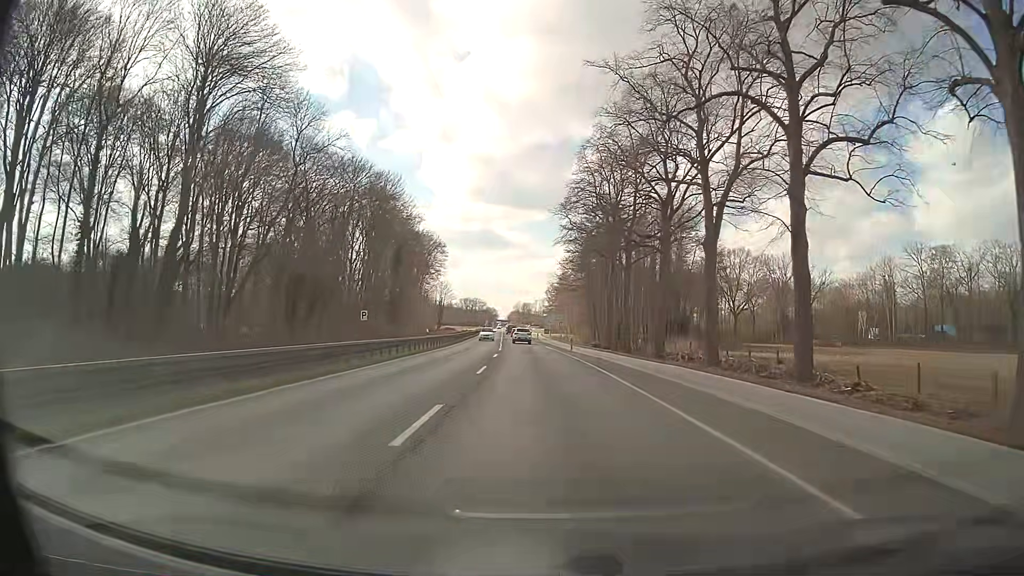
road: primary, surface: asphalt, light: Day
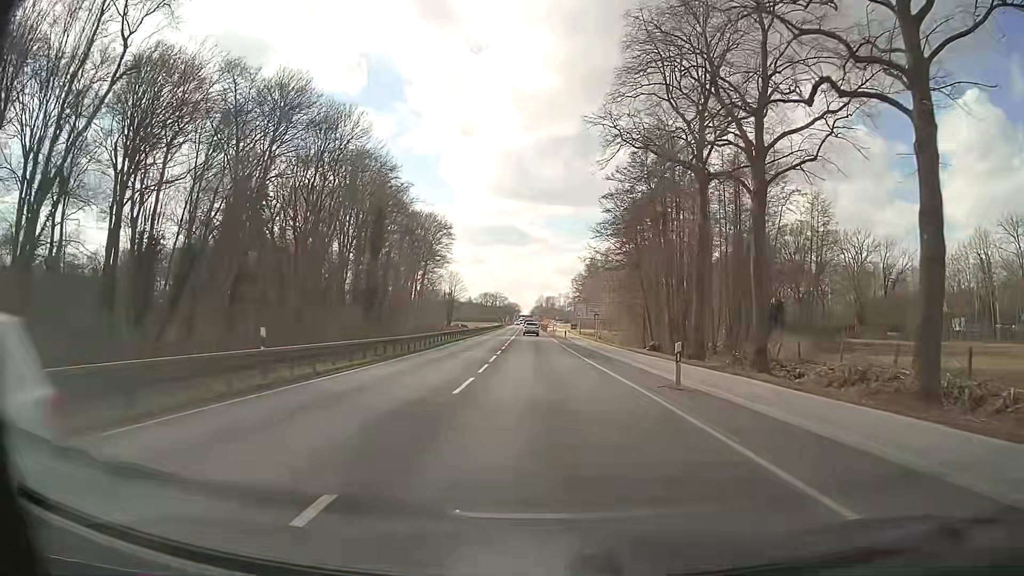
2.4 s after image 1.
(-0.2, +30.4) m; -2°
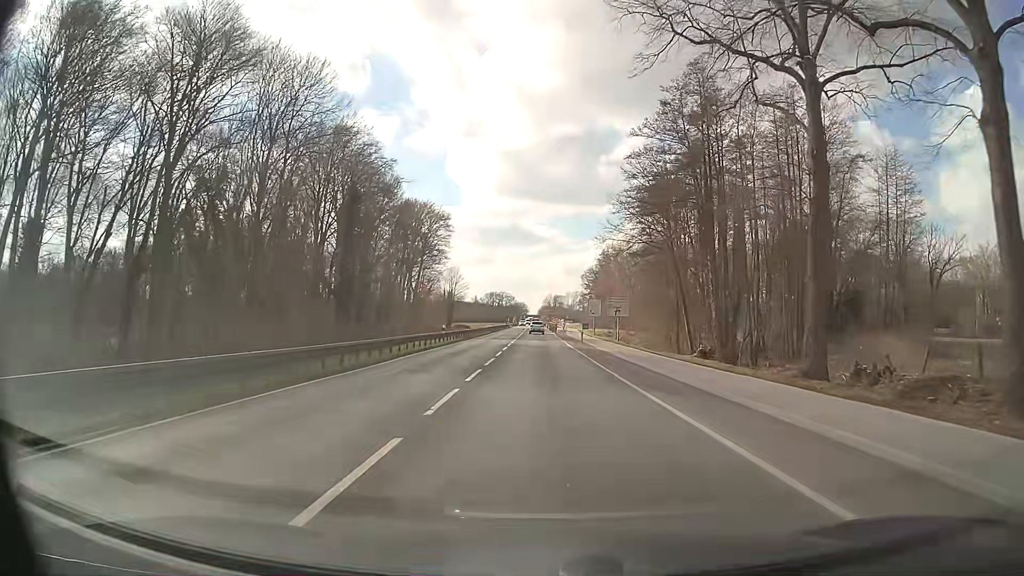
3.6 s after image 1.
(-0.1, +15.3) m; -1°
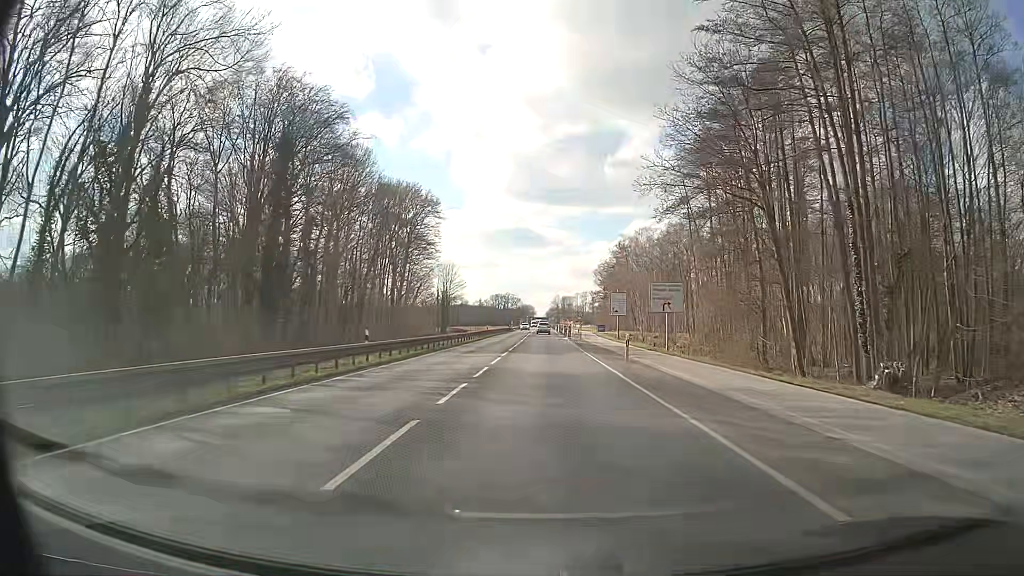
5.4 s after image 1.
(-0.1, +23.0) m; -1°
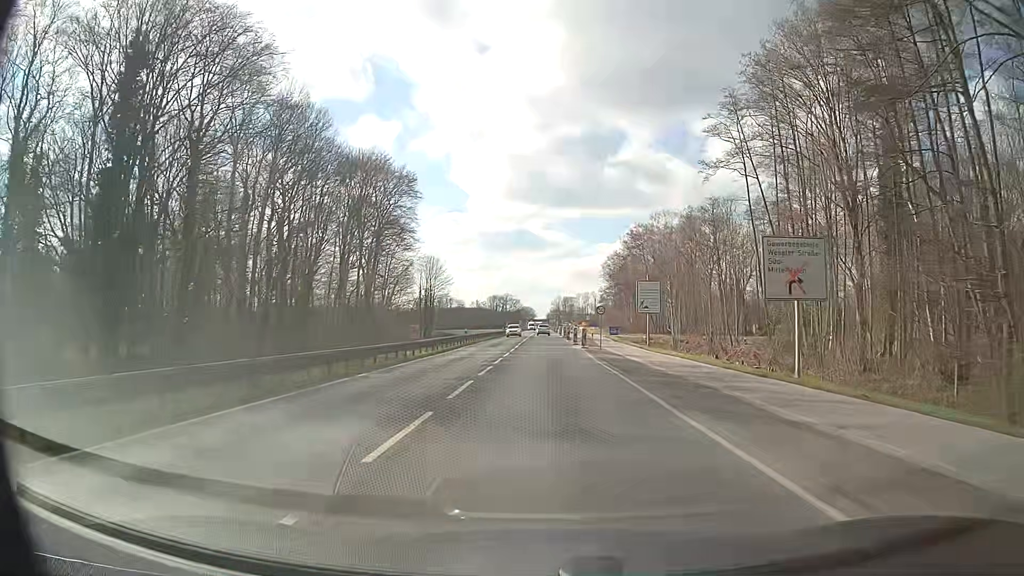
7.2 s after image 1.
(+0.2, +22.8) m; 0°
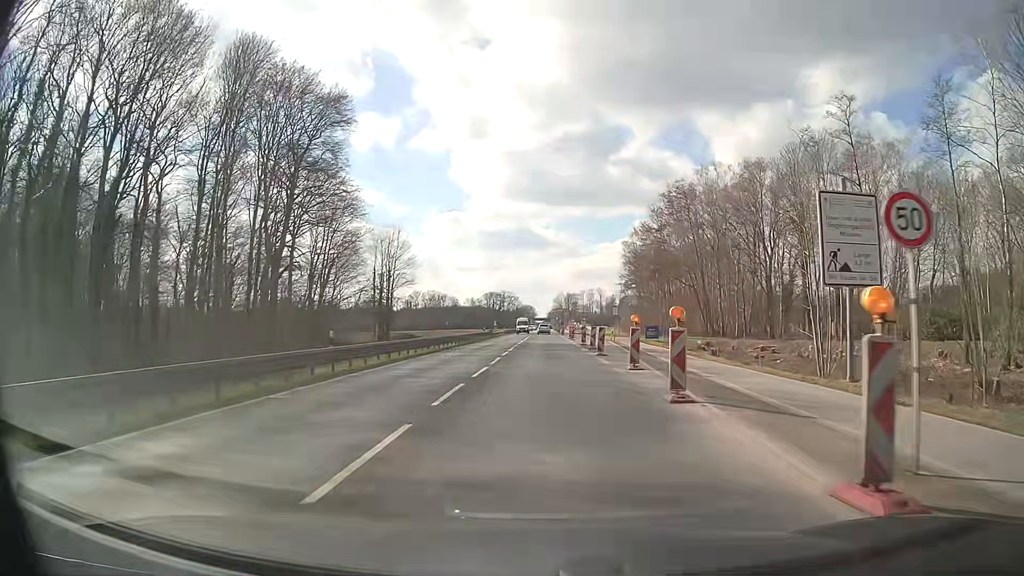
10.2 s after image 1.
(+0.1, +37.9) m; 0°
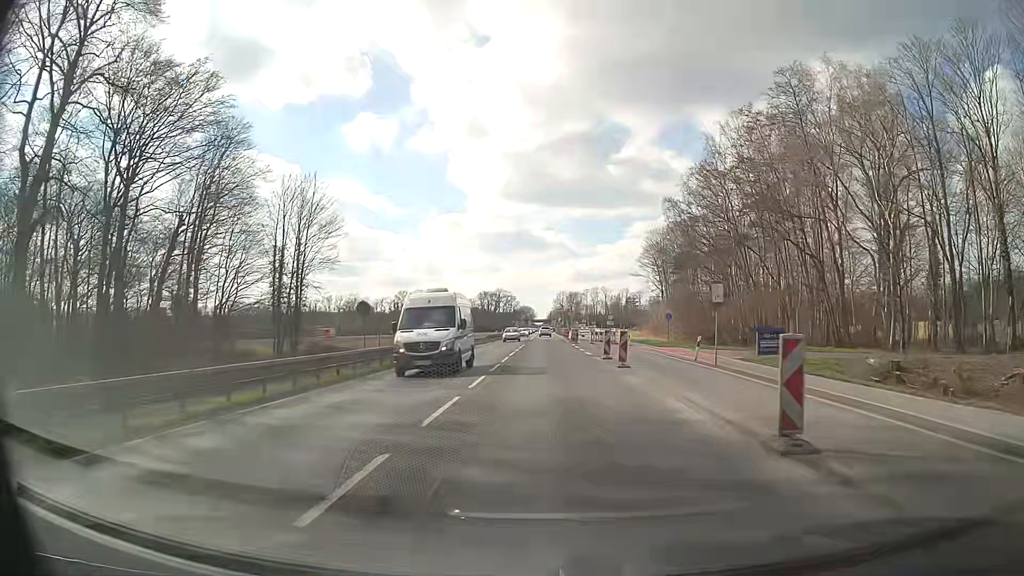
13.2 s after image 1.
(0.0, +37.9) m; 0°
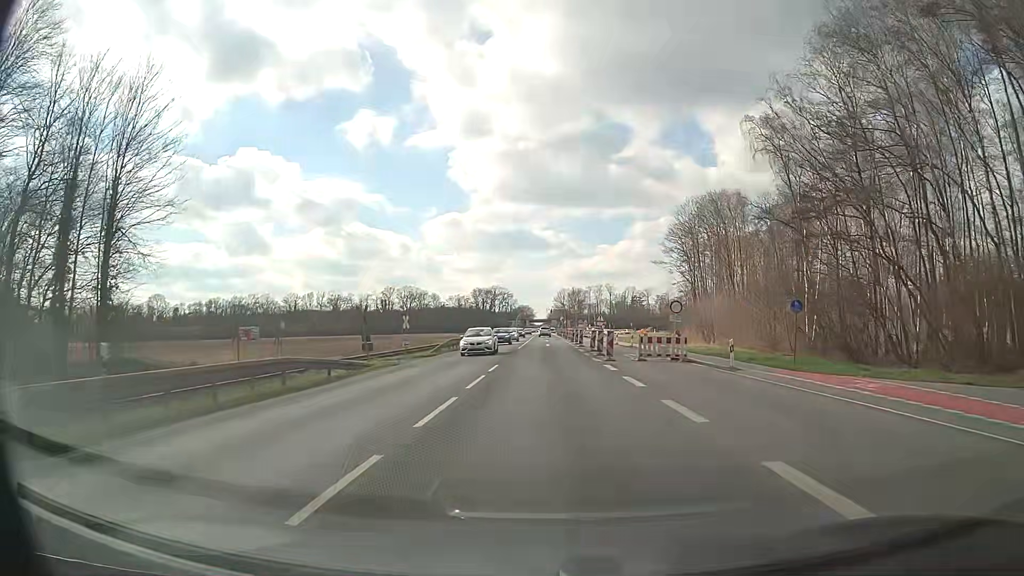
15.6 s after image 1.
(0.0, +30.4) m; 0°
(0, +10) (0, +20) (0, +30) (0, +40) (0, +50) (0, +60) (0, +70) (0, +80) (0, +90) (0, +100) m
